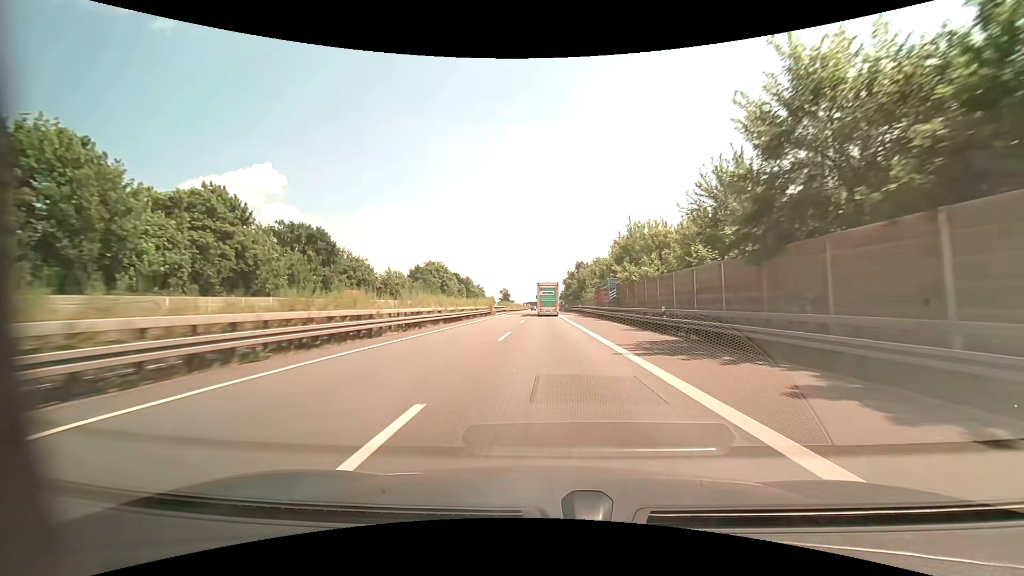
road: motorway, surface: asphalt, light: Day
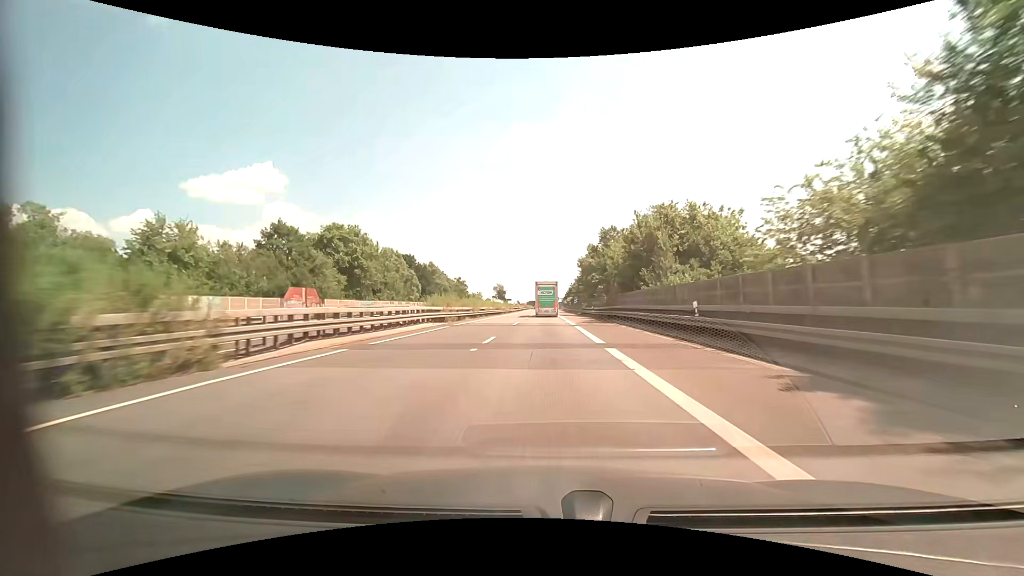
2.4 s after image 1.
(-0.1, +59.1) m; 0°
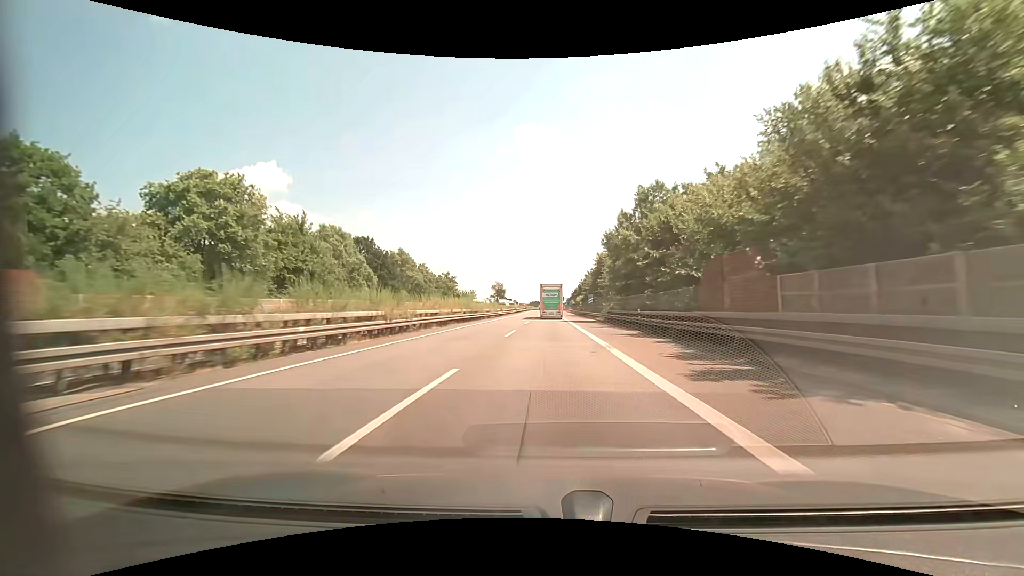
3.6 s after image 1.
(-0.2, +27.8) m; -1°
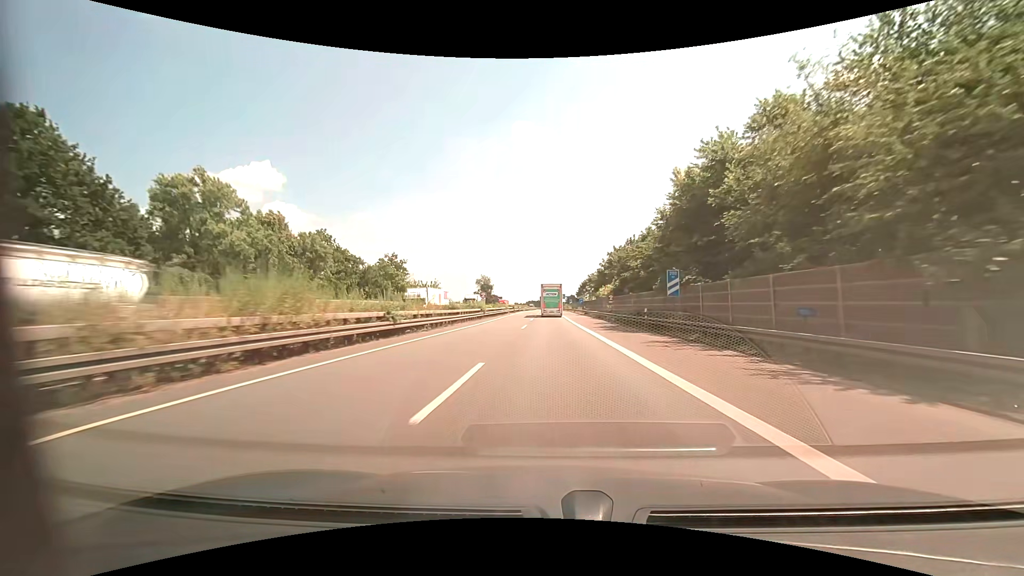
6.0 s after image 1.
(-0.1, +53.2) m; 0°
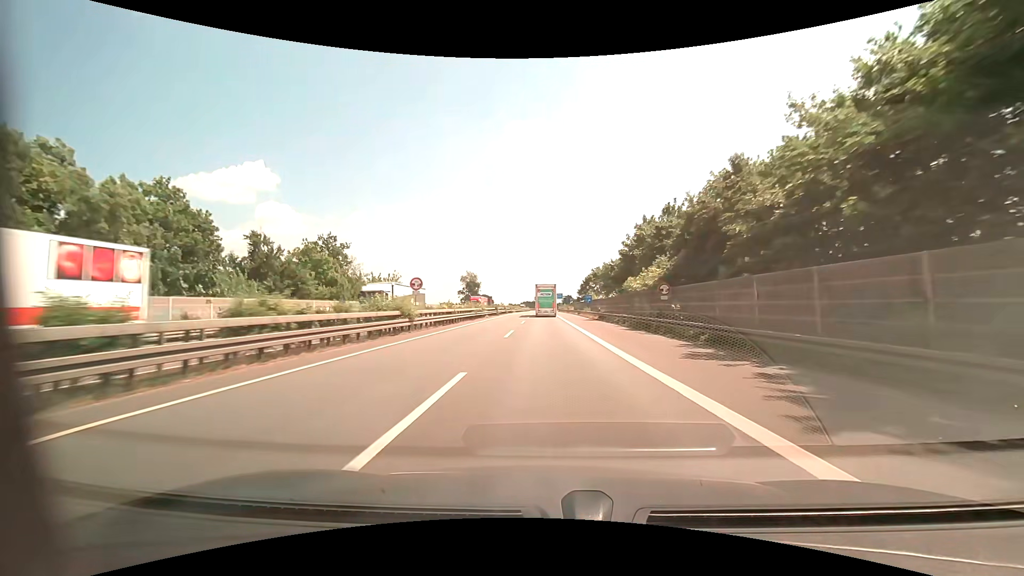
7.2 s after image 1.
(+0.1, +27.6) m; +1°
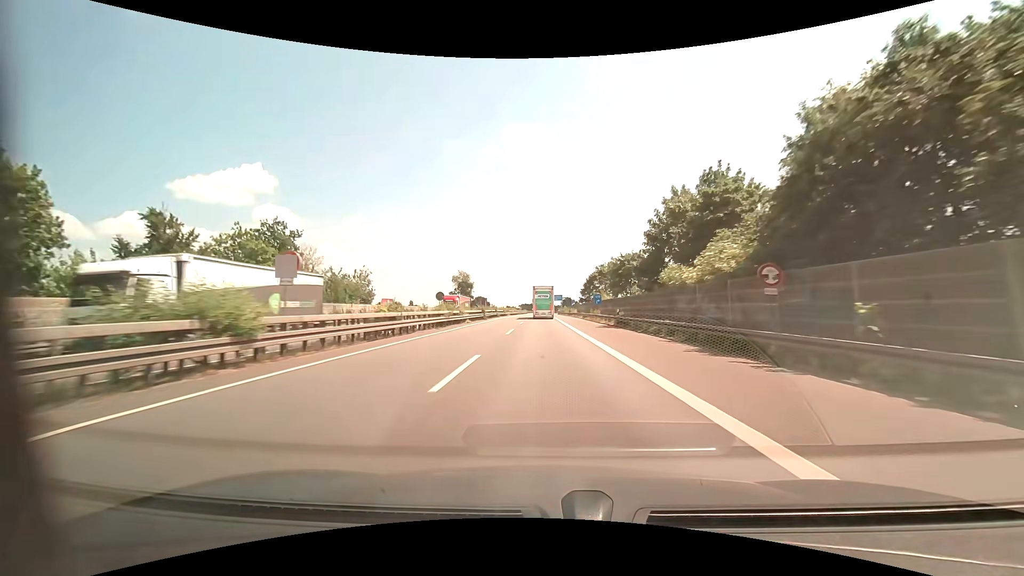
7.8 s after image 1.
(0.0, +14.2) m; 0°
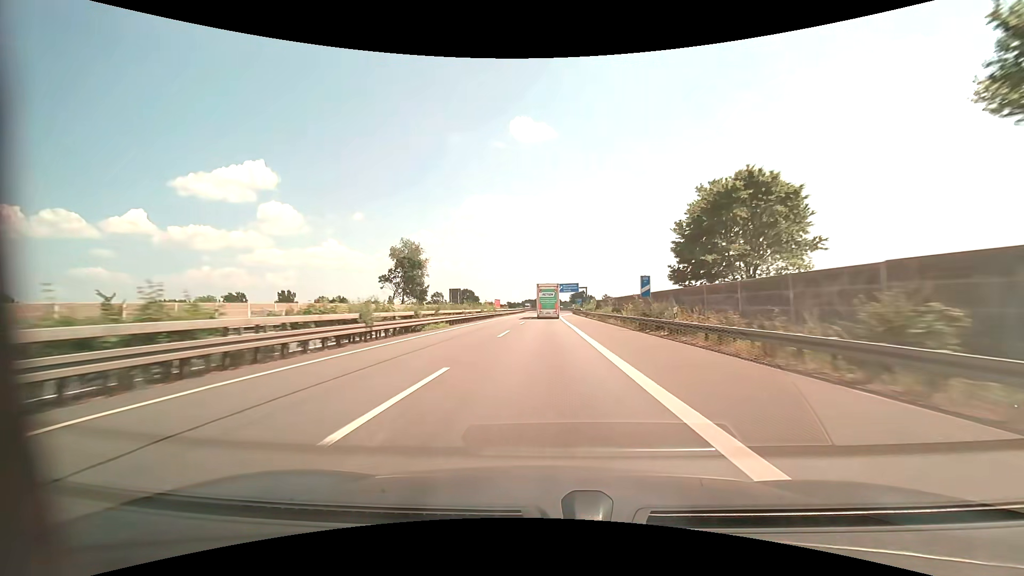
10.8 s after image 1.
(-0.2, +74.9) m; -1°
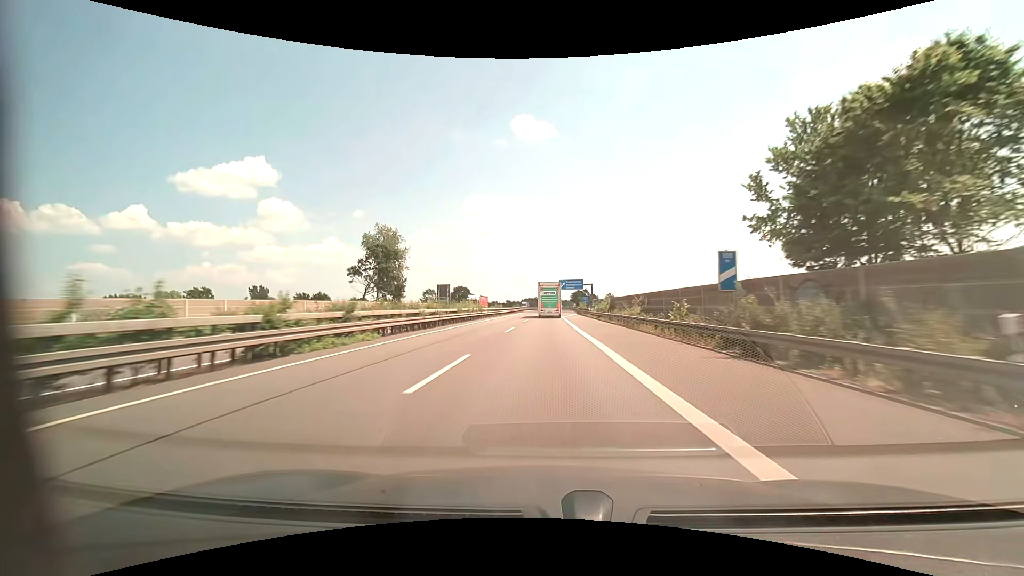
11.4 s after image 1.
(0.0, +15.2) m; 0°
(0, +10) (0, +20) (0, +30) (0, +40) (0, +50) (0, +60) (0, +70) (0, +80) (+1, +90) (+1, +100) m
